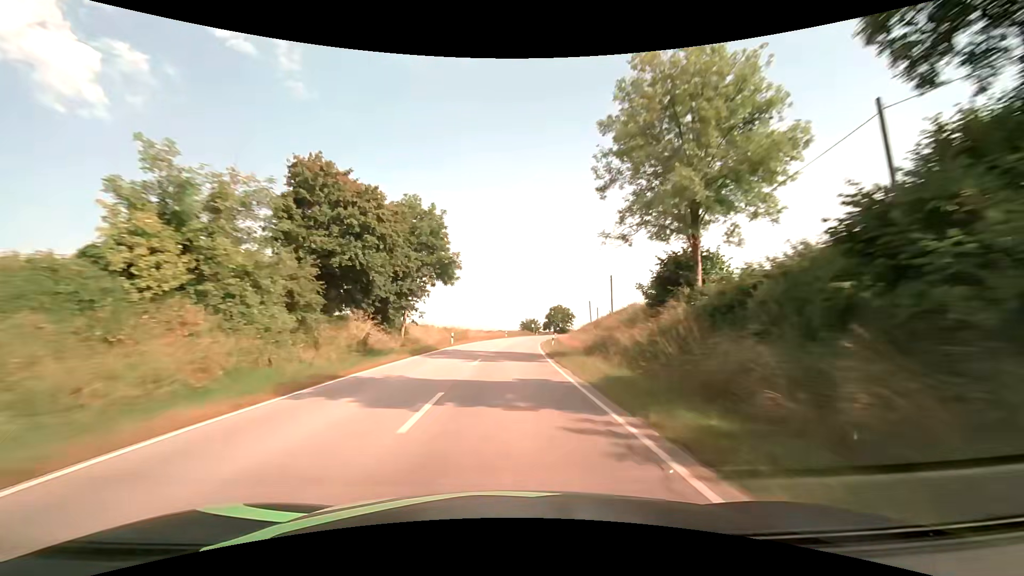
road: secondary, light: Day
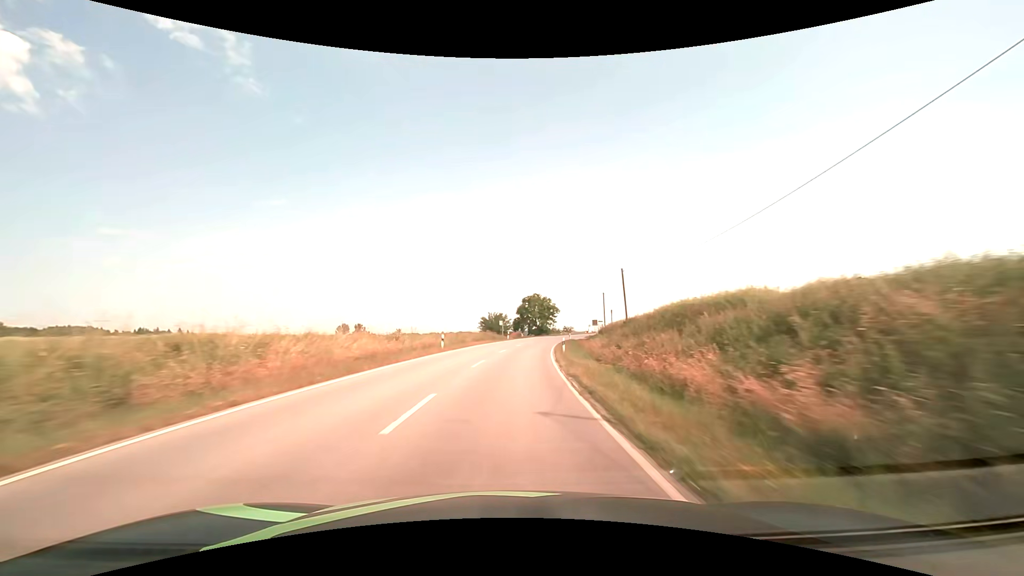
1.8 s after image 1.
(+1.2, +47.9) m; +4°
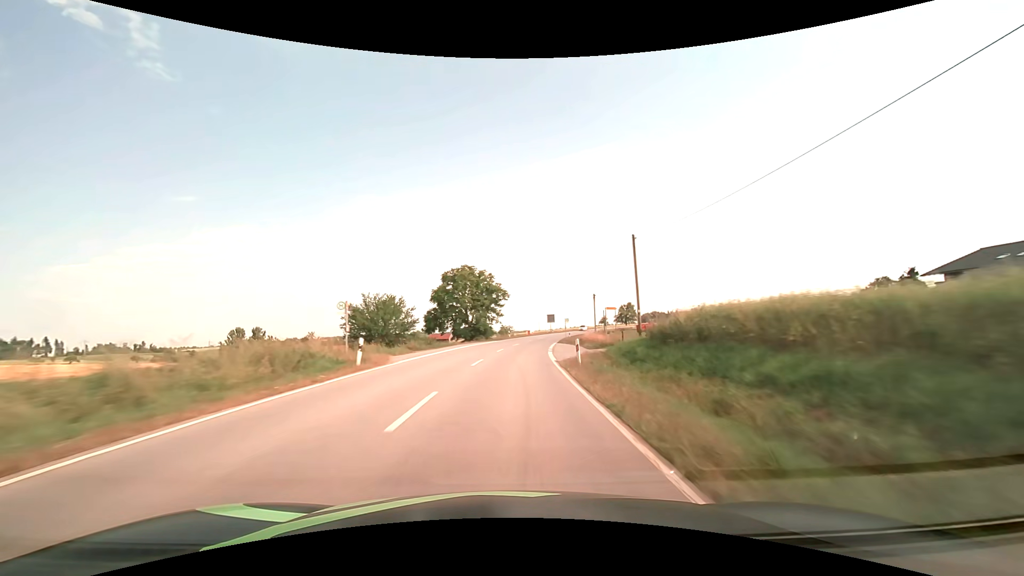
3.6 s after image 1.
(+3.2, +47.7) m; +8°
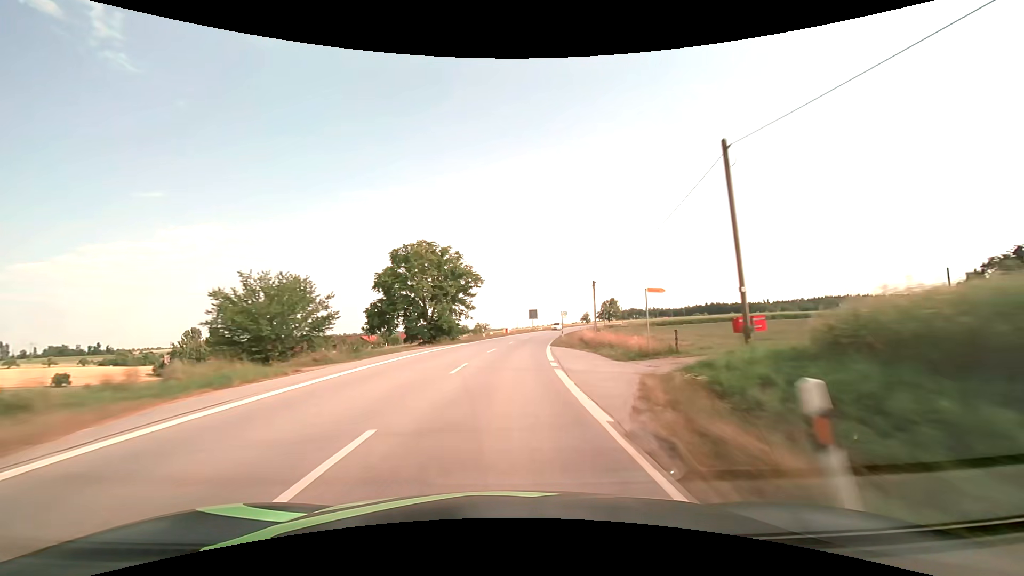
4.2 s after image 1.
(+0.4, +15.9) m; +3°
(0, +10) (+1, +20) (+1, +30) (+2, +40) (+3, +50) (+5, +60) (+6, +70) (+8, +79) (+10, +89) (+13, +99) m
